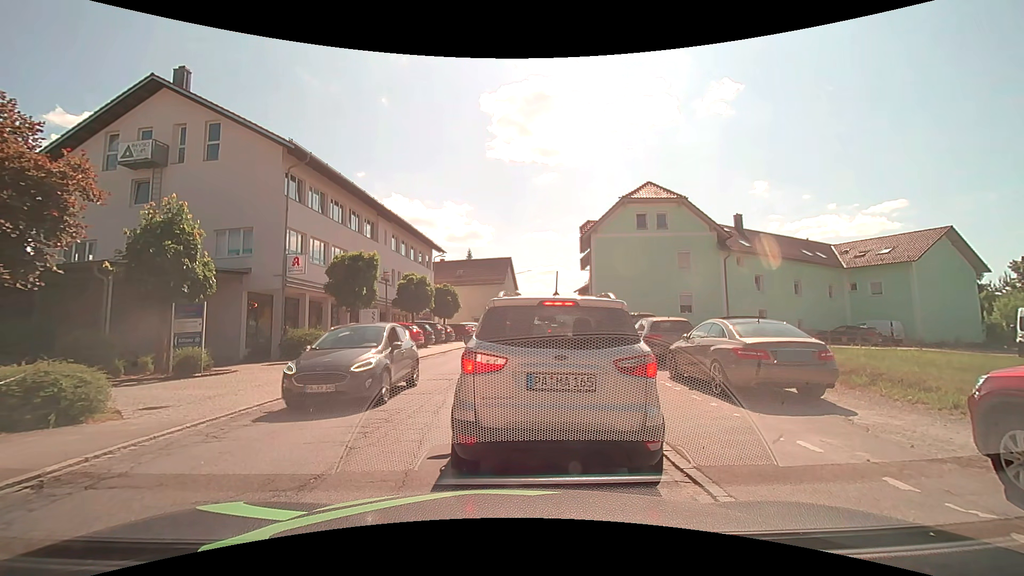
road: secondary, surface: asphalt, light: Day
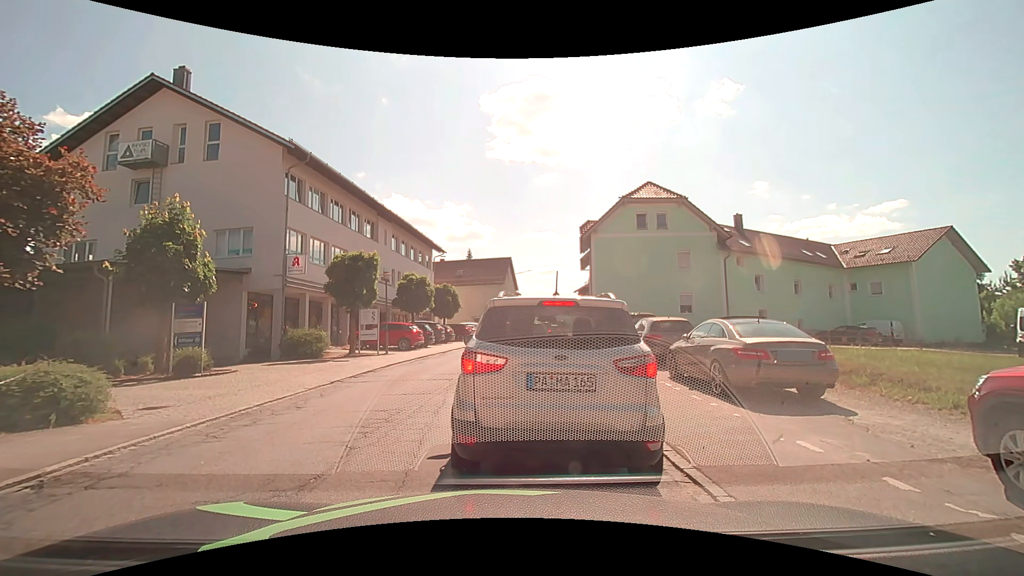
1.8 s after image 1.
(0.0, 0.0) m; 0°
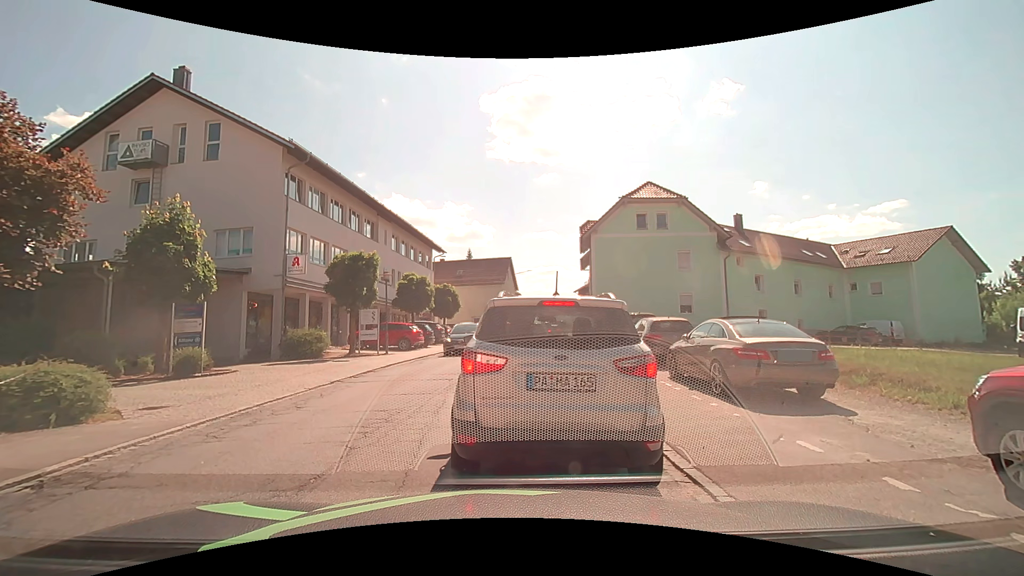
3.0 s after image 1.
(0.0, 0.0) m; 0°
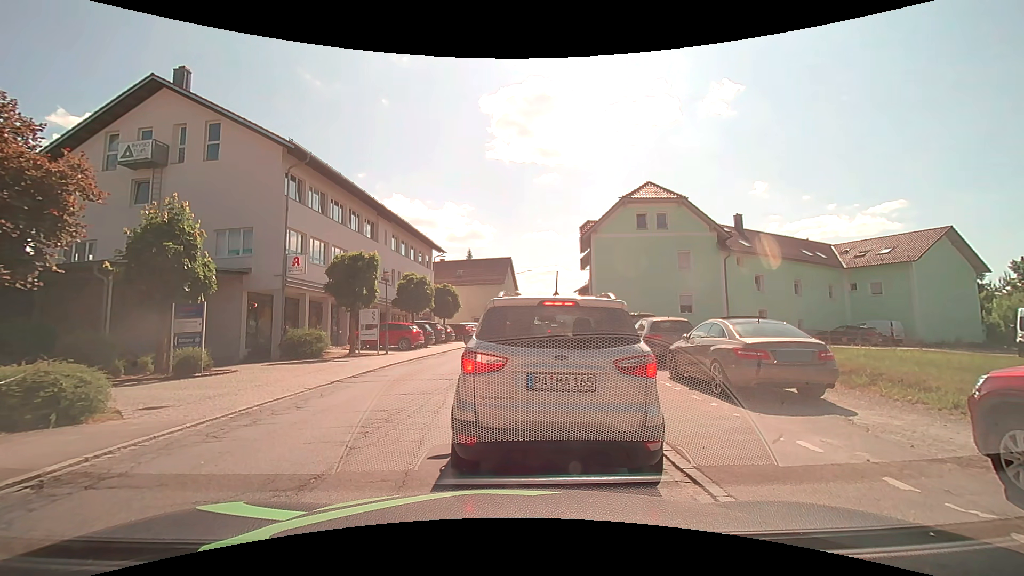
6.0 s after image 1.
(0.0, 0.0) m; 0°
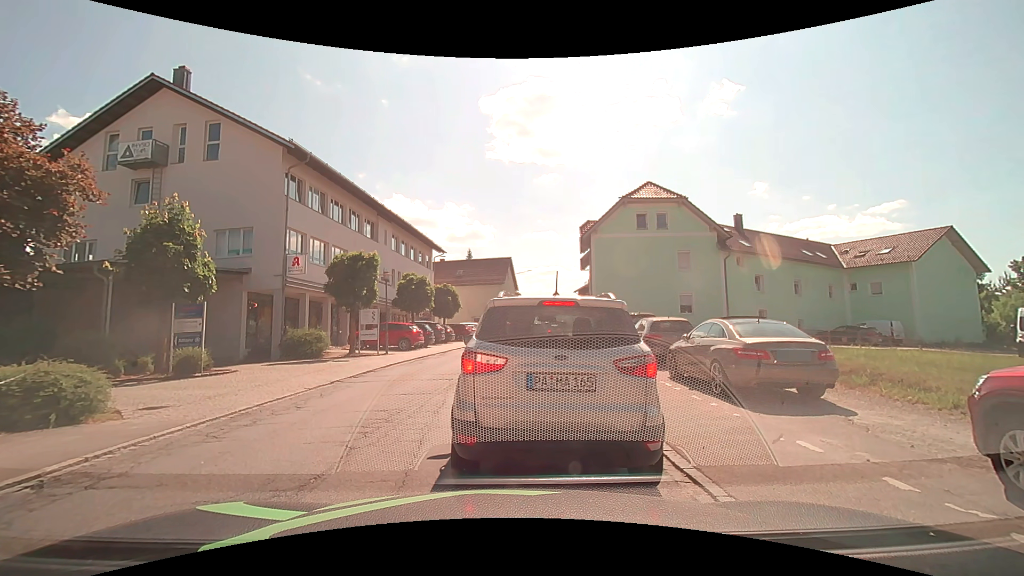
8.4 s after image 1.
(0.0, 0.0) m; 0°
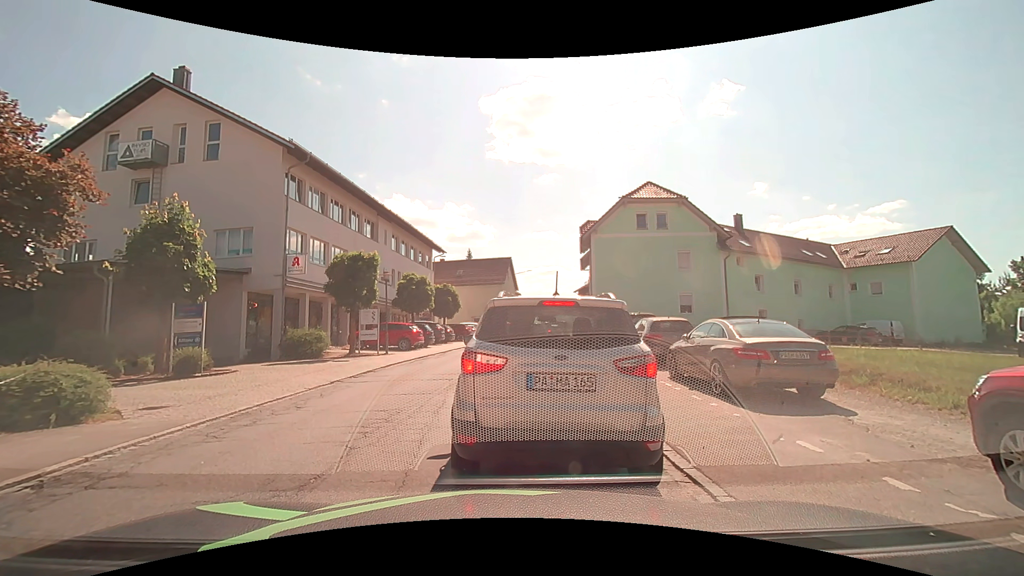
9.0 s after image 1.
(0.0, 0.0) m; 0°
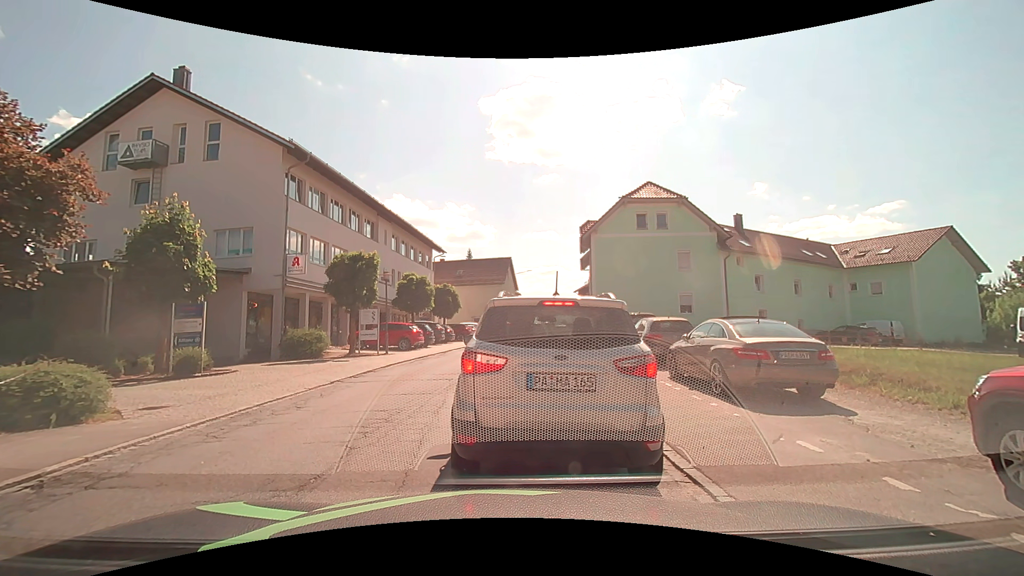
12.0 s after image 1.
(0.0, 0.0) m; 0°
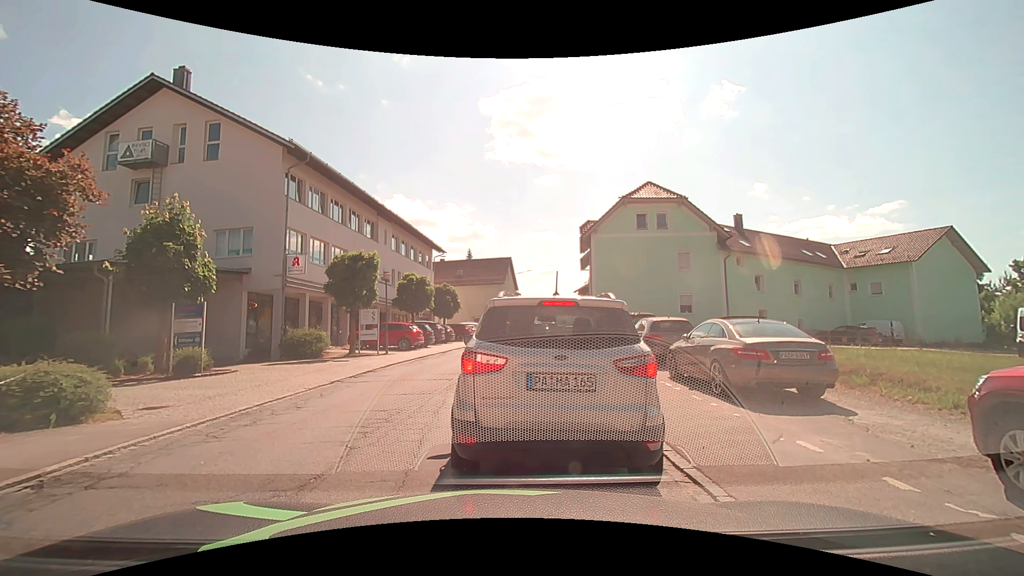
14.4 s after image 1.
(0.0, 0.0) m; 0°
